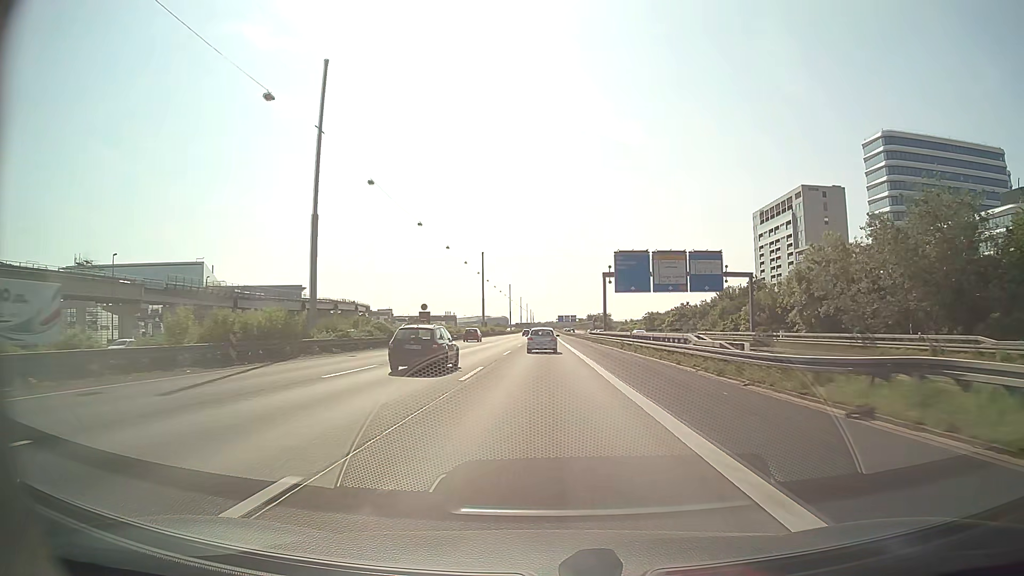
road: motorway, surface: asphalt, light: Day
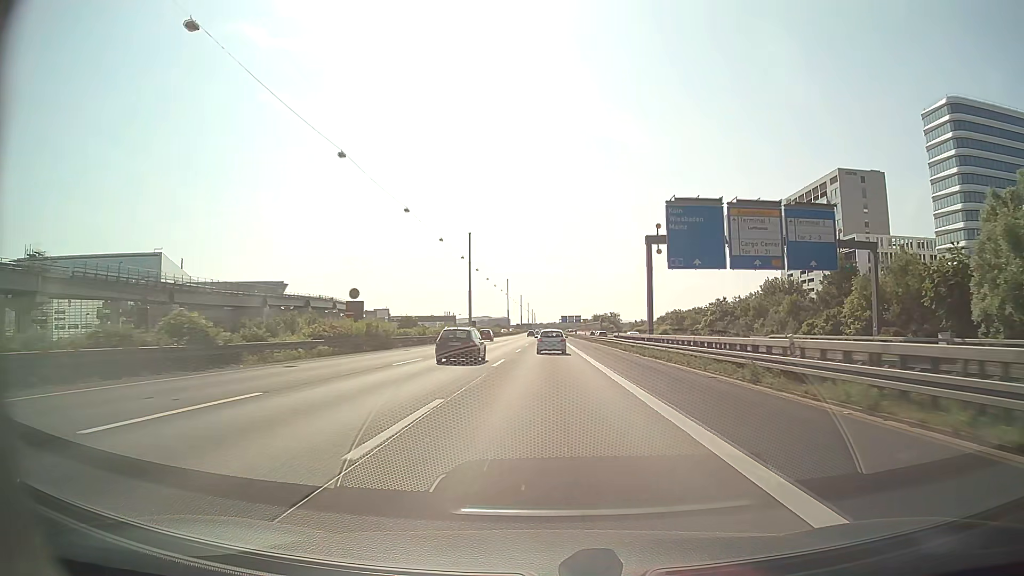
(-0.1, +28.9) m; 0°
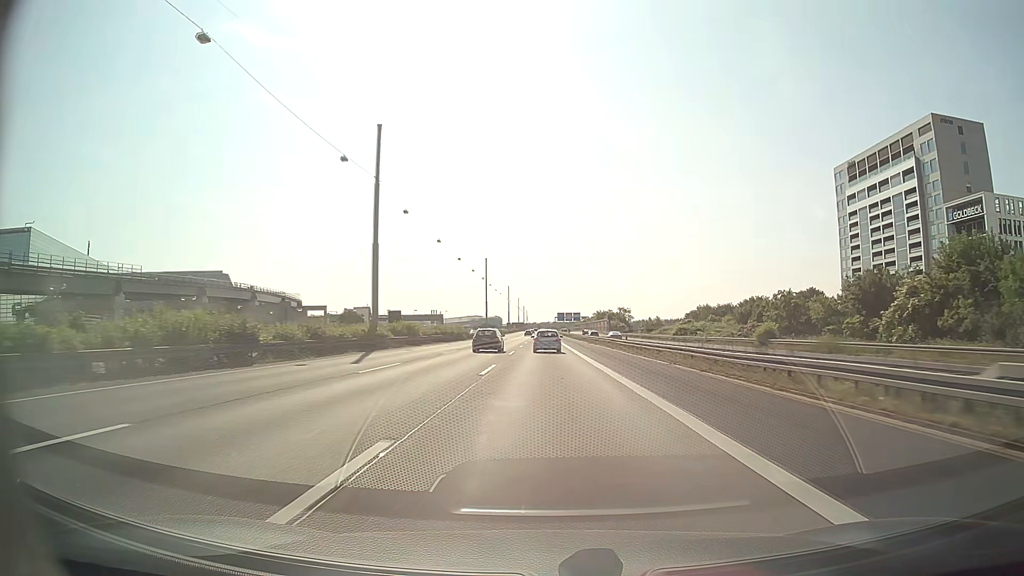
(+0.3, +59.2) m; +1°
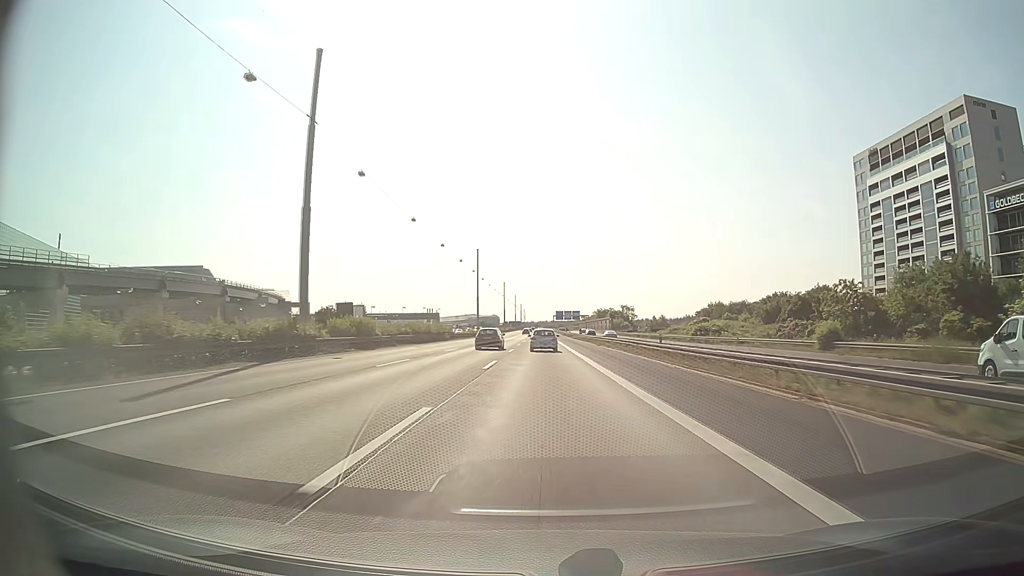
(0.0, +15.1) m; 0°
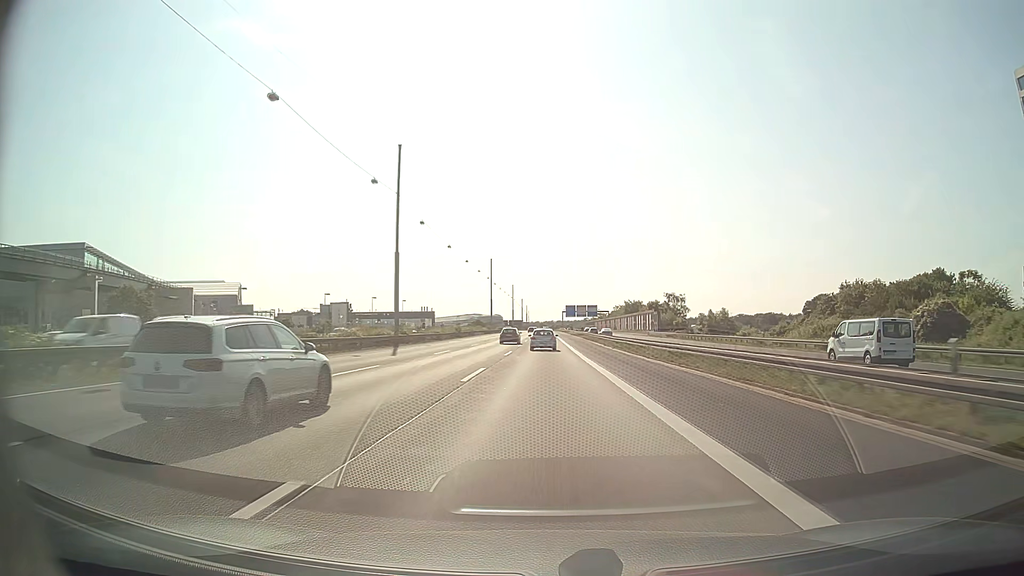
(+0.1, +77.7) m; 0°
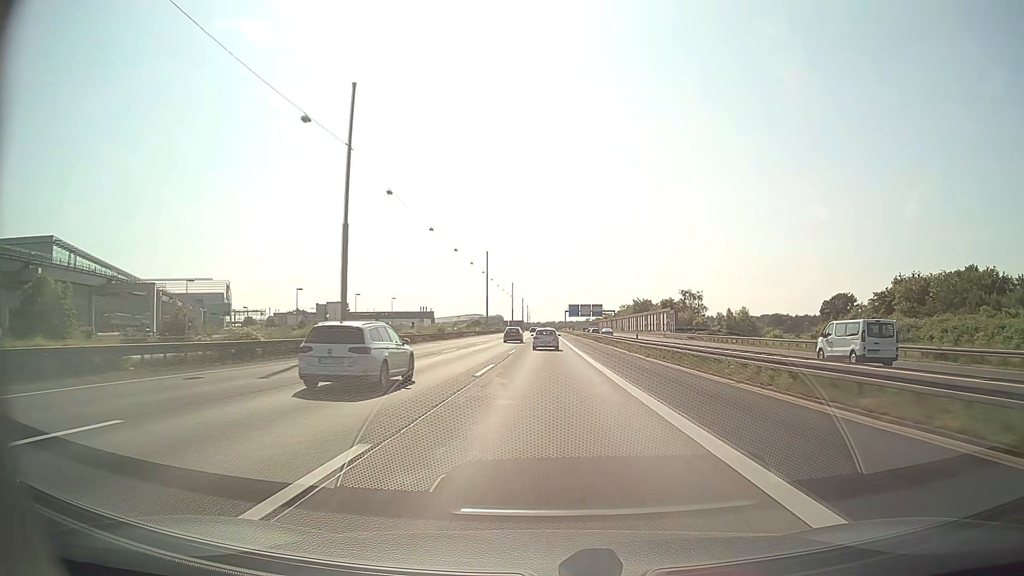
(0.0, +15.9) m; 0°
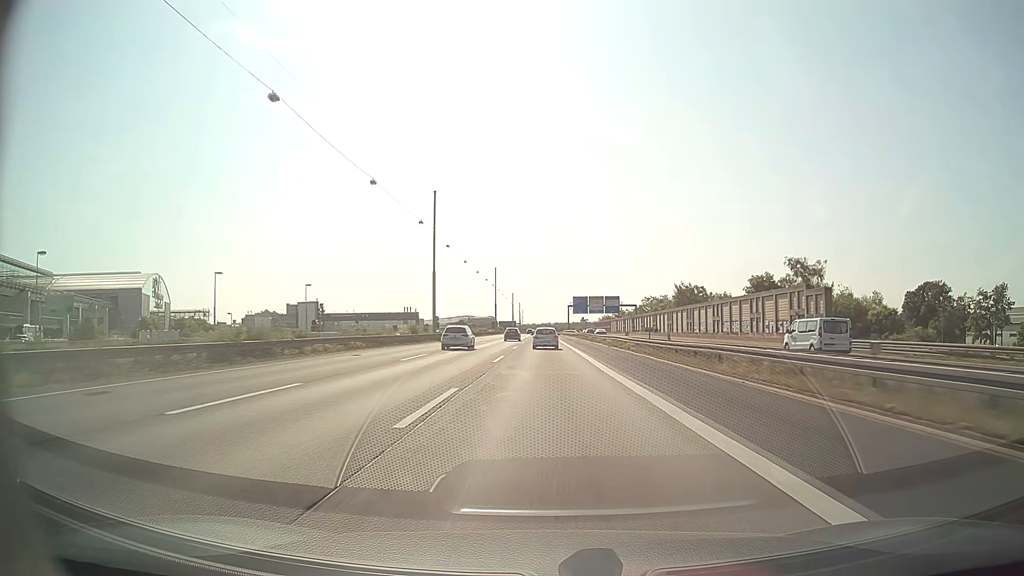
(+0.2, +64.8) m; 0°
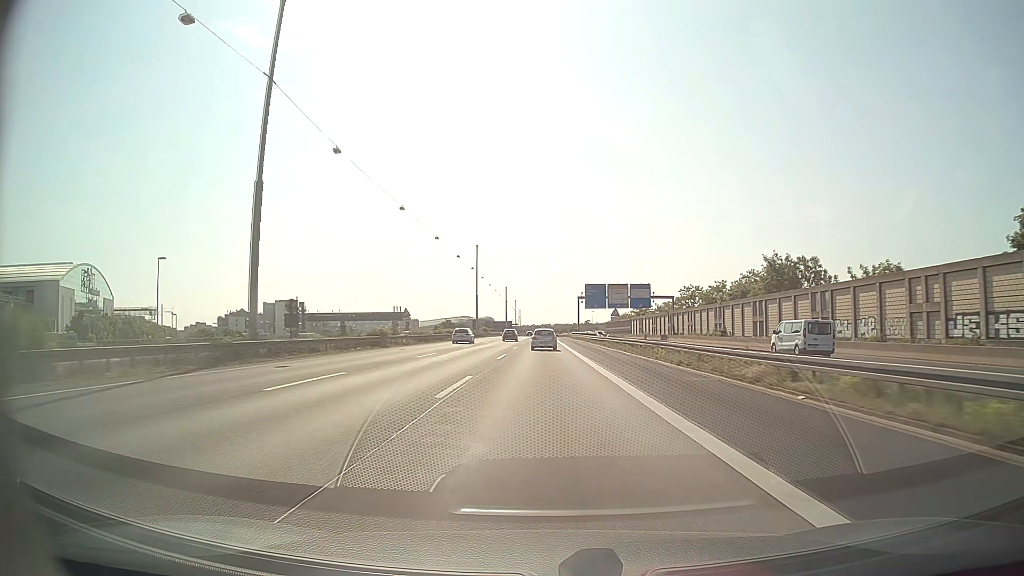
(0.0, +49.5) m; 0°
(0, +10) (0, +20) (0, +30) (0, +40) (0, +50) (0, +60) (0, +70) (0, +80) (0, +90) (0, +100) m
